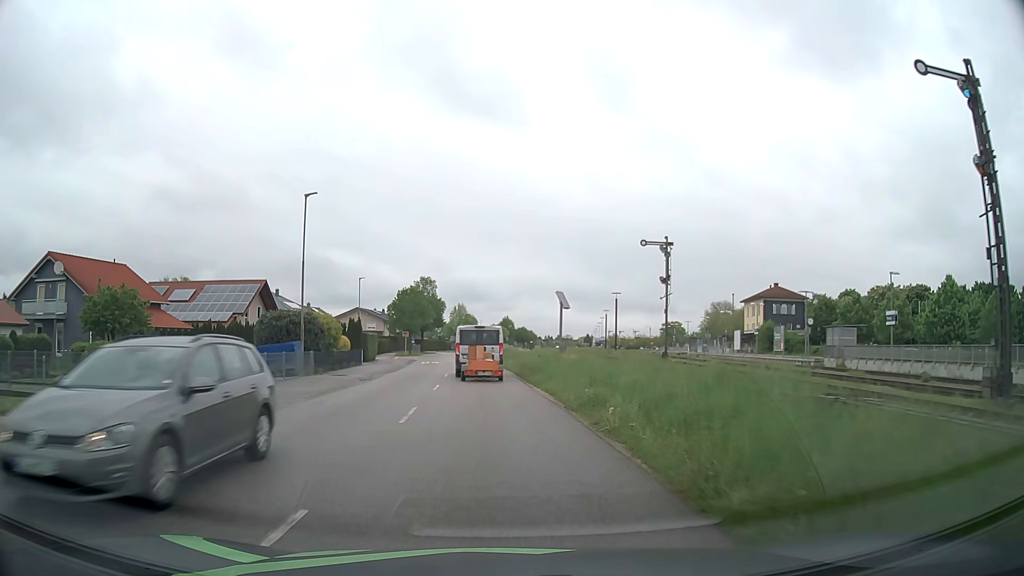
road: residential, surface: asphalt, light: Day
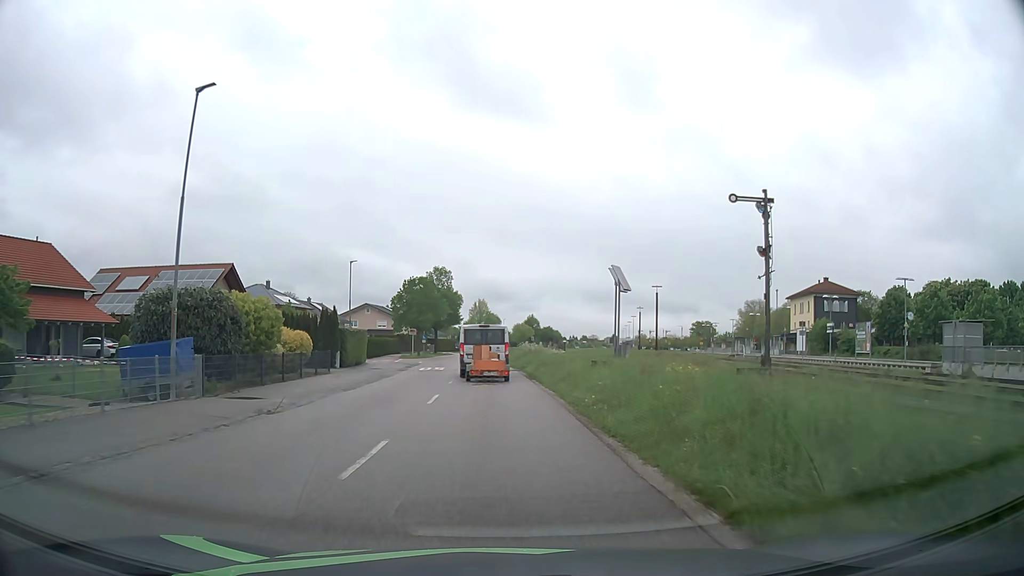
(-0.3, +14.1) m; -2°
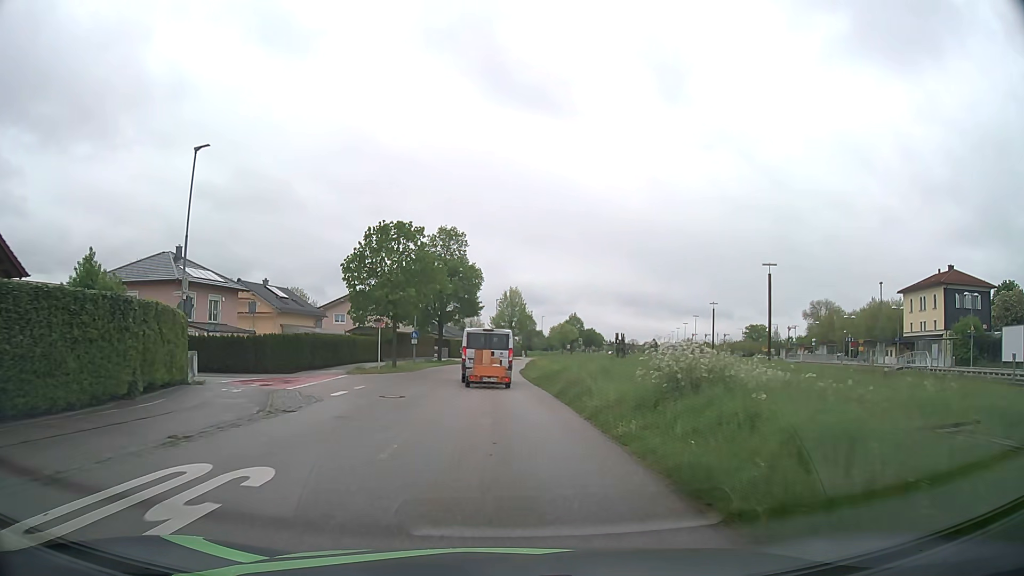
(-0.9, +34.3) m; -2°
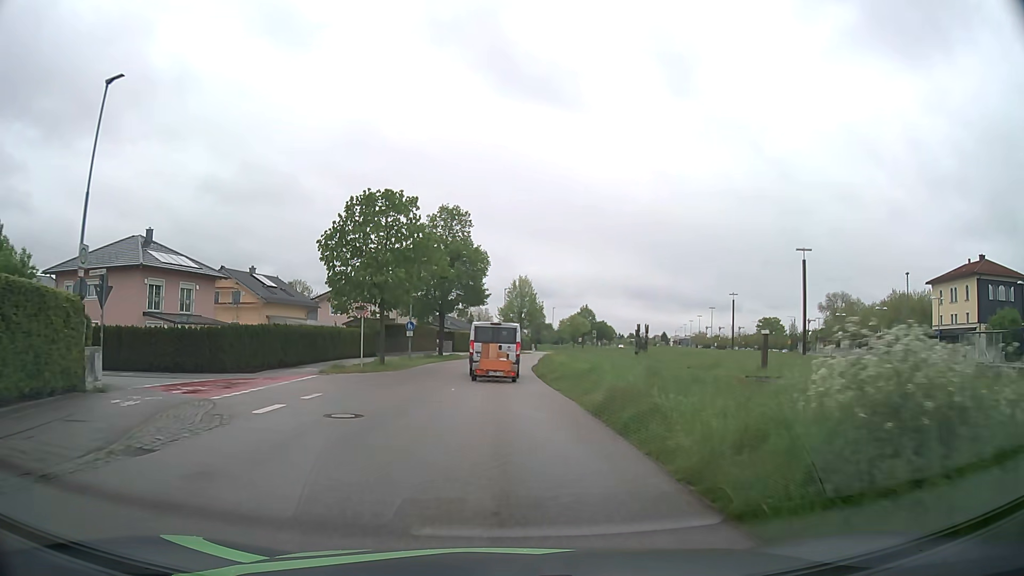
(-0.1, +6.8) m; -1°
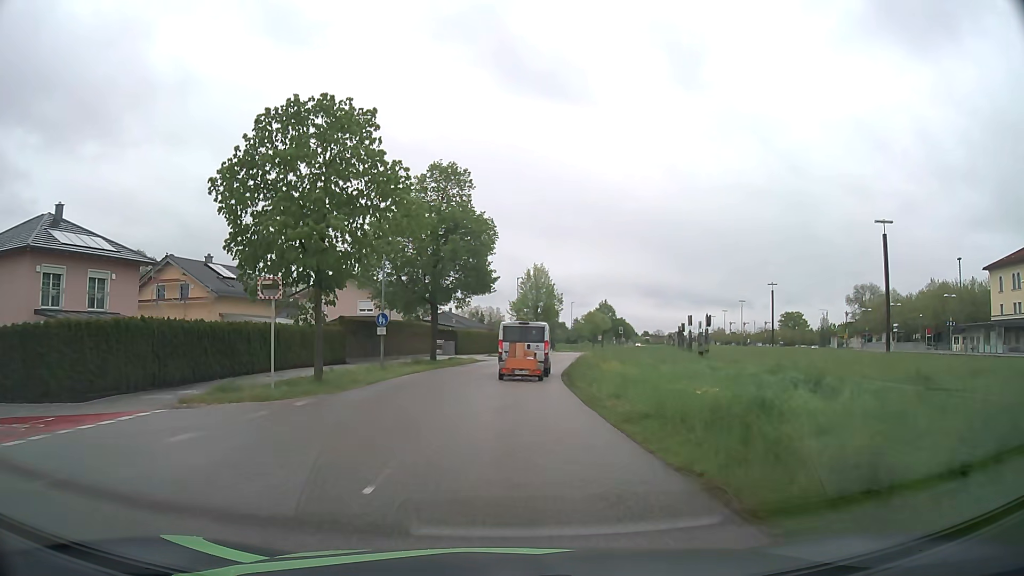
(-0.1, +13.7) m; -1°
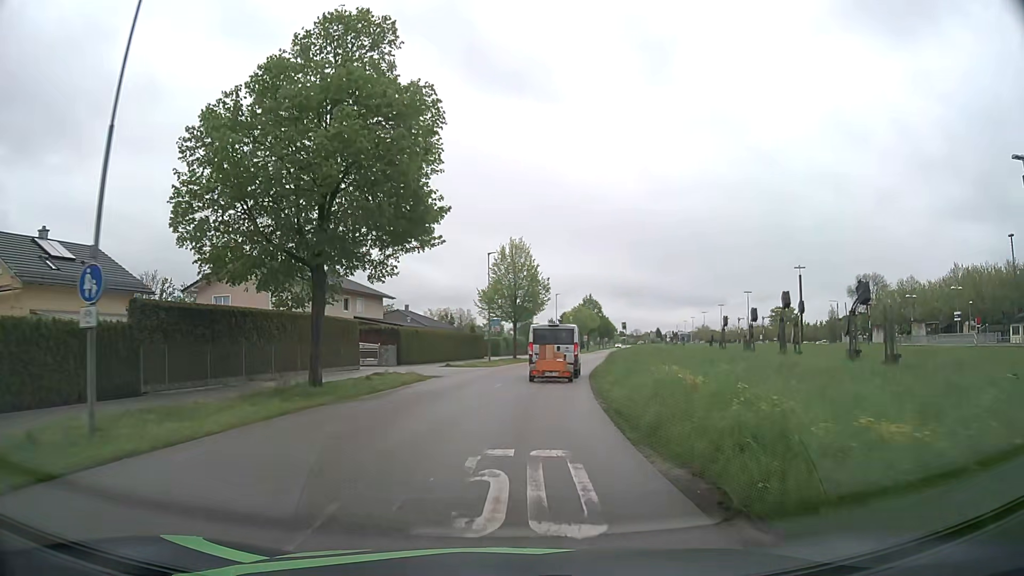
(+0.3, +20.8) m; +2°
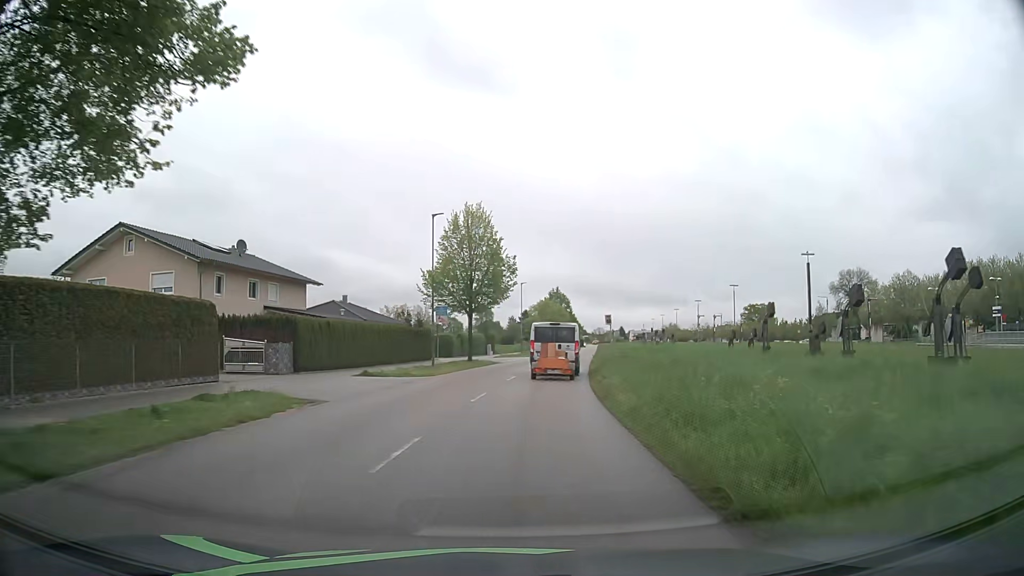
(+0.4, +14.0) m; +3°
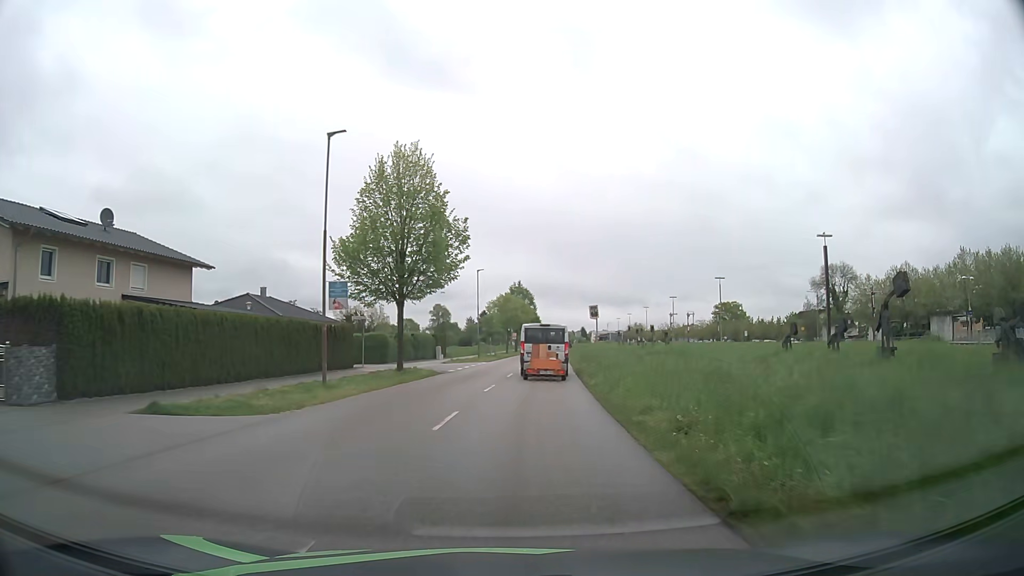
(+0.5, +14.2) m; +3°
(0, +10) (+1, +20) (+2, +30) (+3, +40) (+4, +50) (+4, +60) (+5, +70) (+6, +80) (+7, +90) (+8, +100) m
